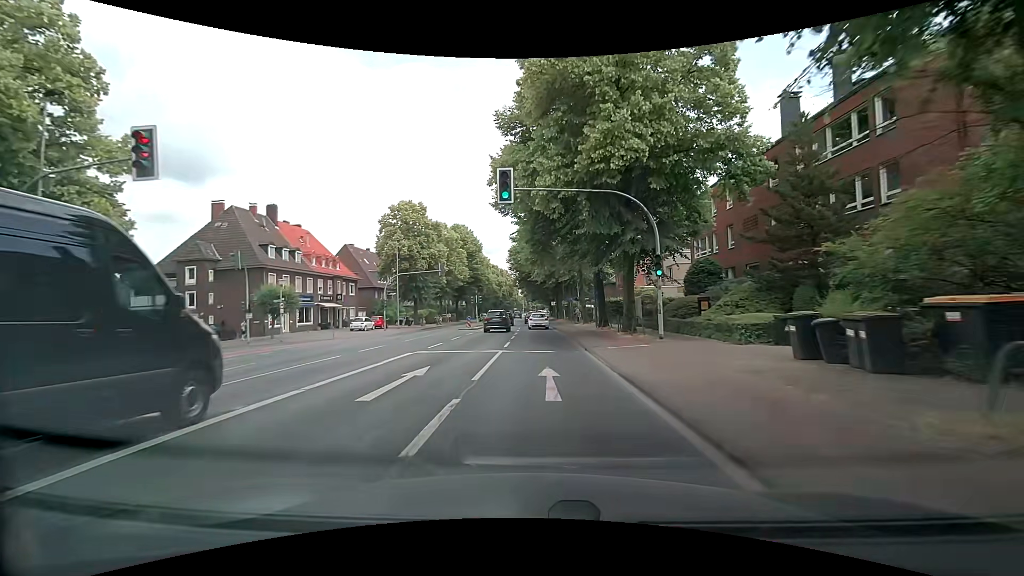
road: secondary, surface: asphalt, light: Day
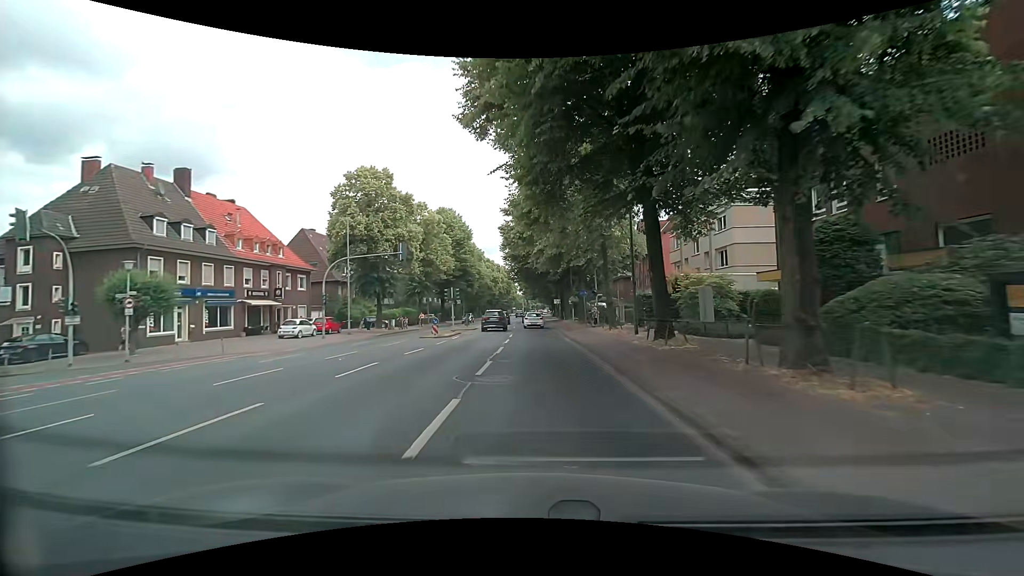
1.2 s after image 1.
(+0.3, +15.3) m; +1°
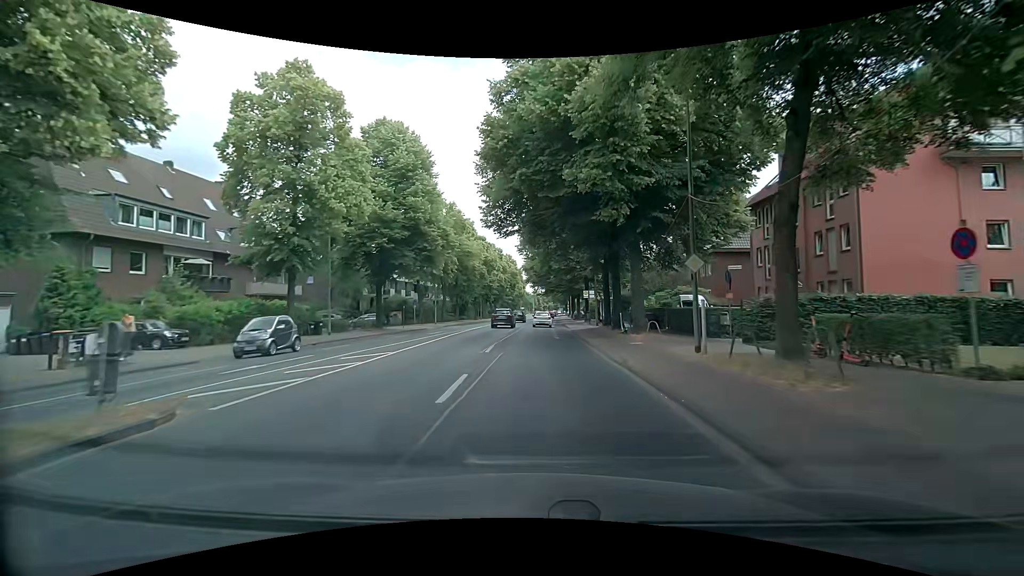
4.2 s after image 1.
(-0.3, +38.2) m; -1°
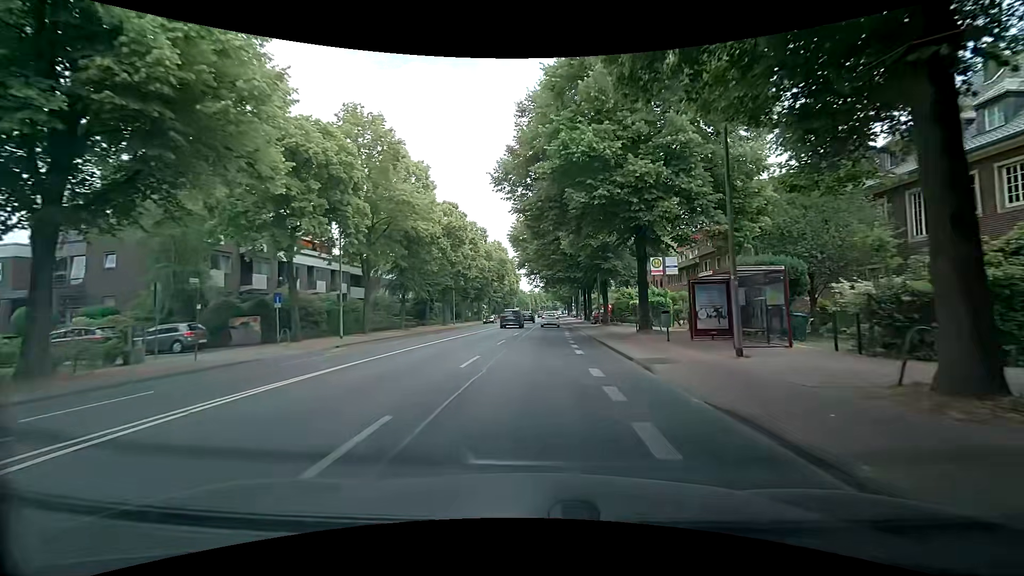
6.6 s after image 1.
(0.0, +30.5) m; -1°
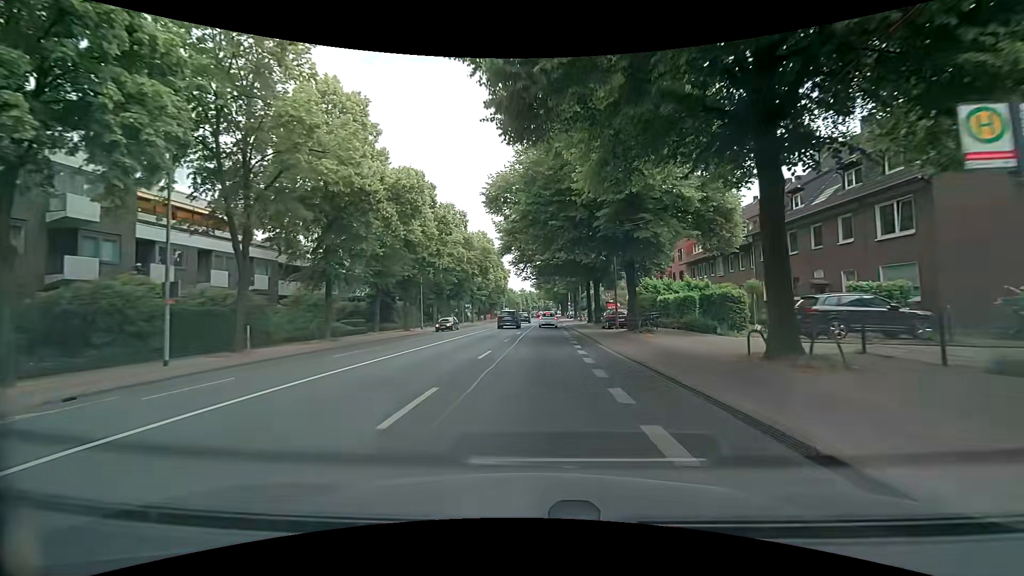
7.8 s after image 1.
(+0.4, +15.2) m; +3°
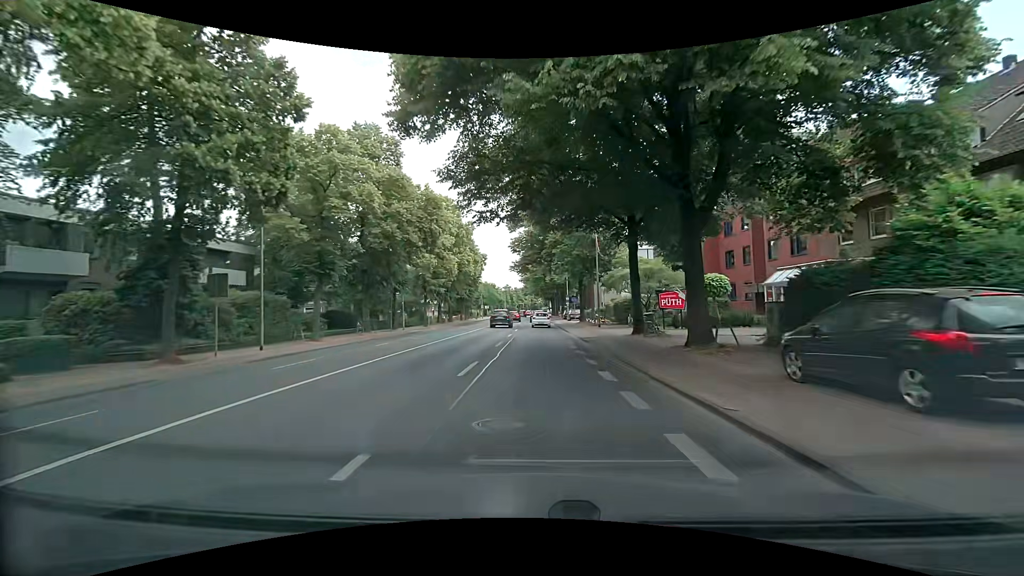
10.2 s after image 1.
(0.0, +30.4) m; +3°
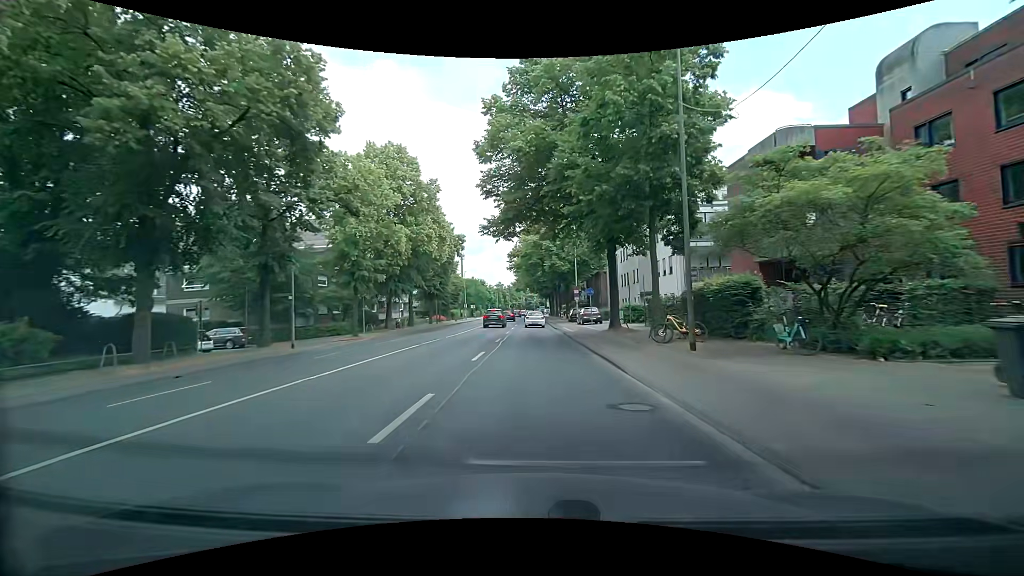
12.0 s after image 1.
(-0.4, +22.9) m; -1°
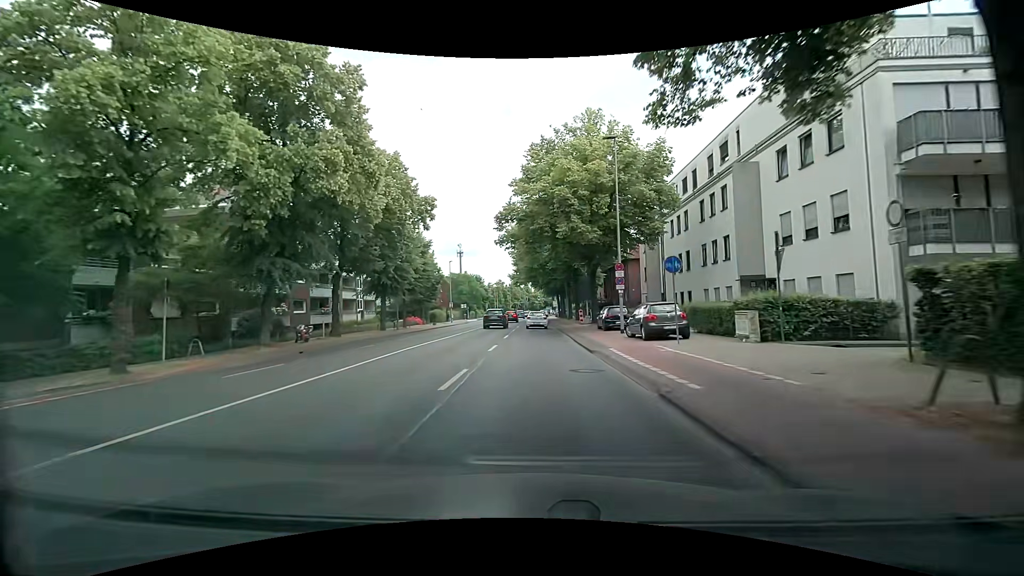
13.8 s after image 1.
(-0.2, +22.9) m; -1°
(0, +10) (0, +20) (0, +30) (0, +40) (0, +50) (0, +60) (0, +70) (0, +80) (0, +90) (+1, +100) m
